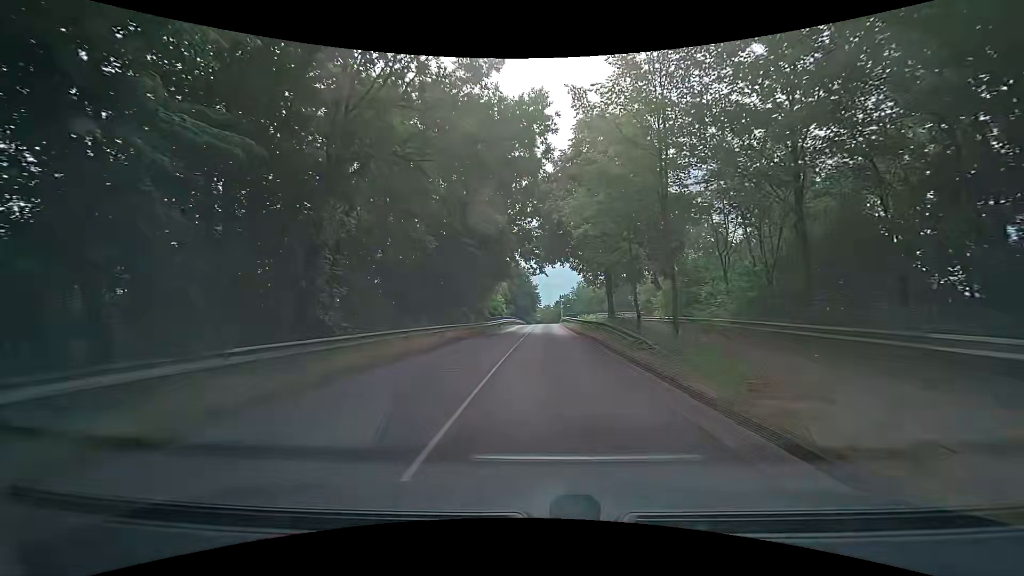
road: secondary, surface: asphalt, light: Day
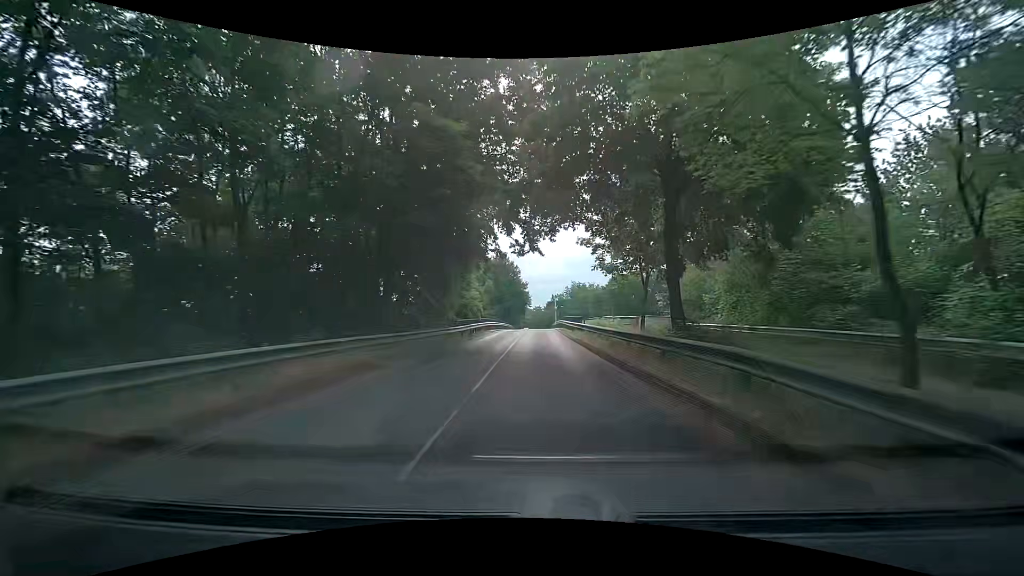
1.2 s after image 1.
(+0.3, +14.7) m; +2°
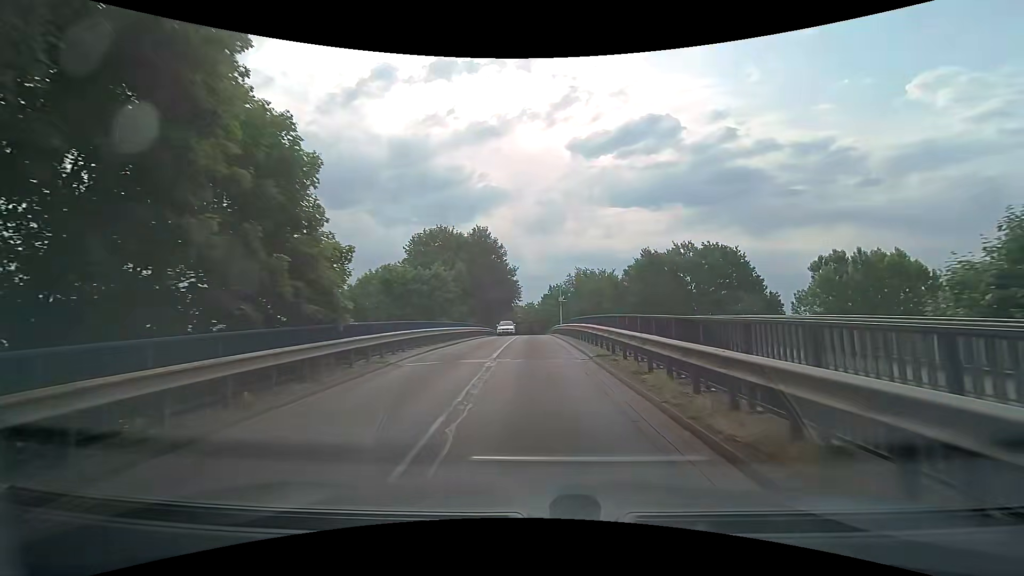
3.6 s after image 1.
(-0.2, +29.0) m; 0°
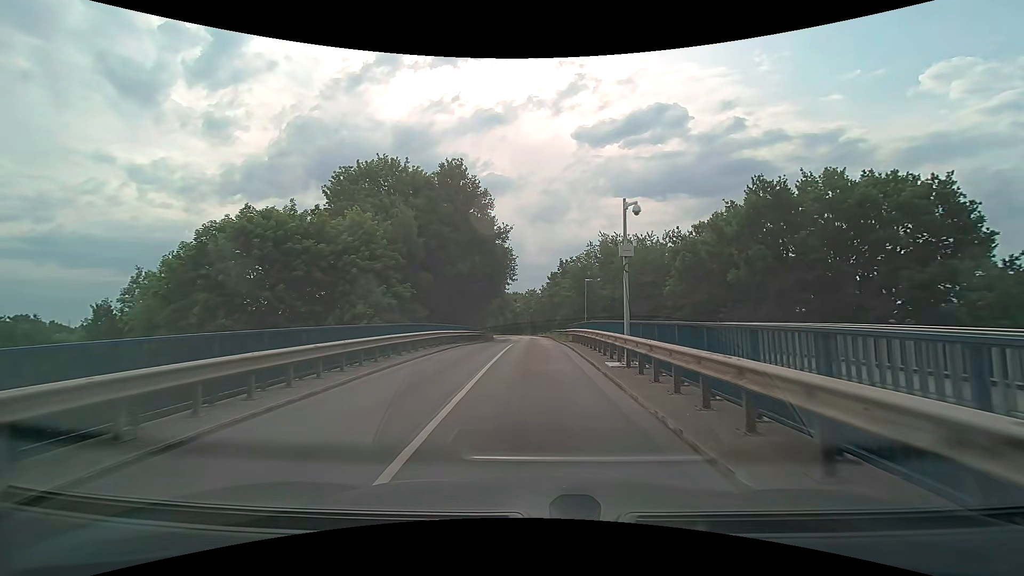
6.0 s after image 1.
(0.0, +28.9) m; 0°
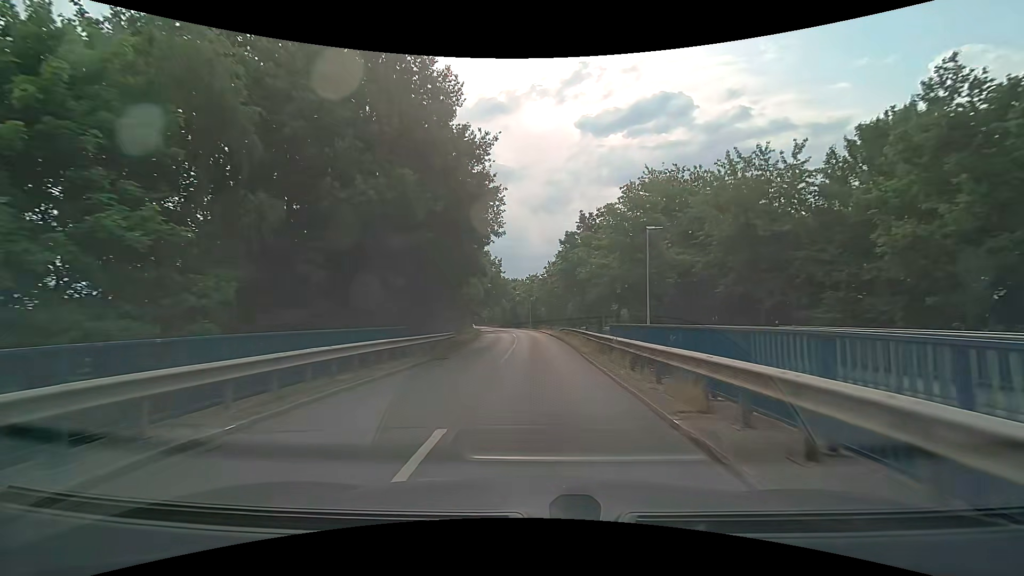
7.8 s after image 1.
(-0.1, +22.4) m; 0°
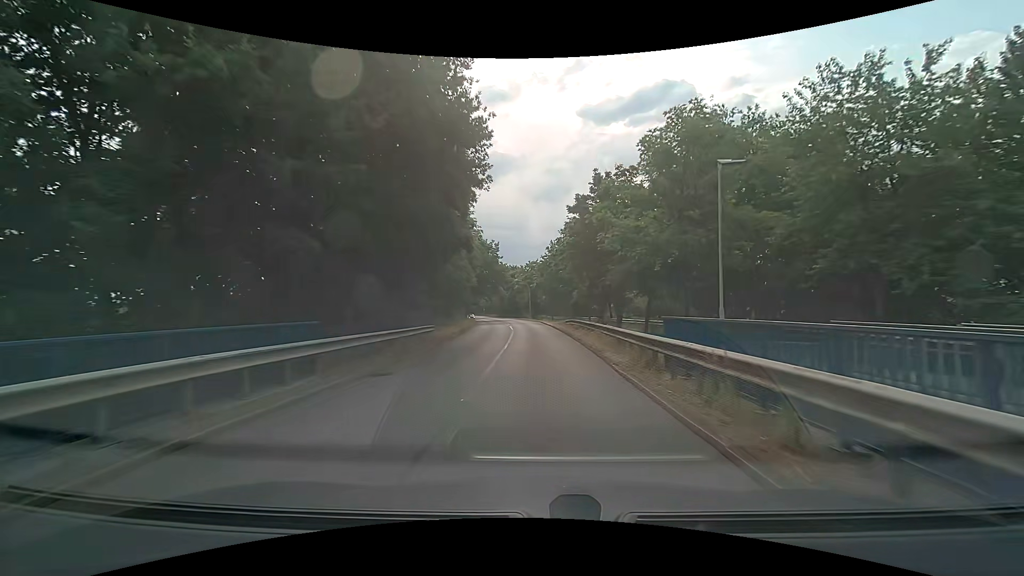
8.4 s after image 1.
(0.0, +7.7) m; 0°
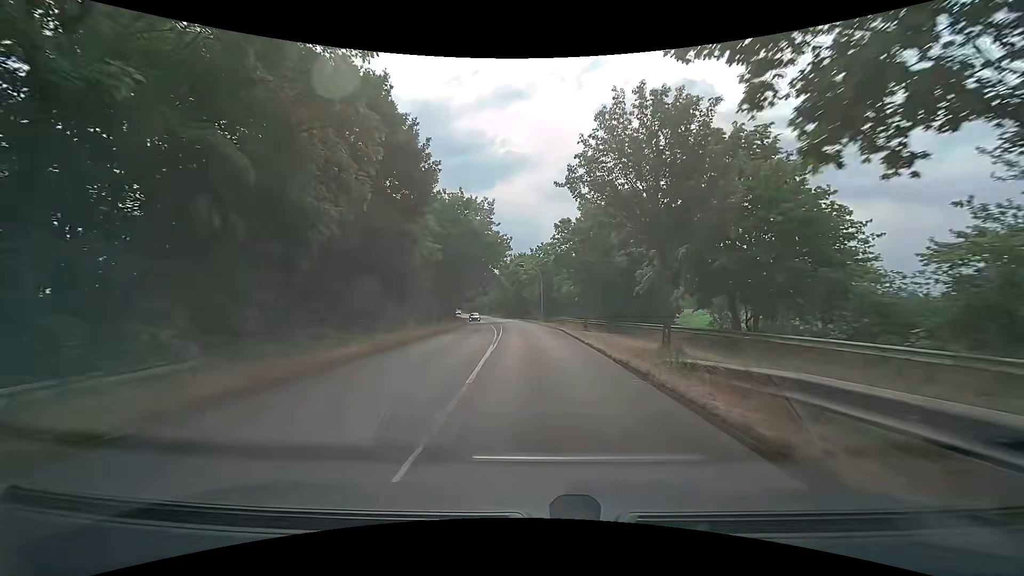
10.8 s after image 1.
(0.0, +30.5) m; -1°
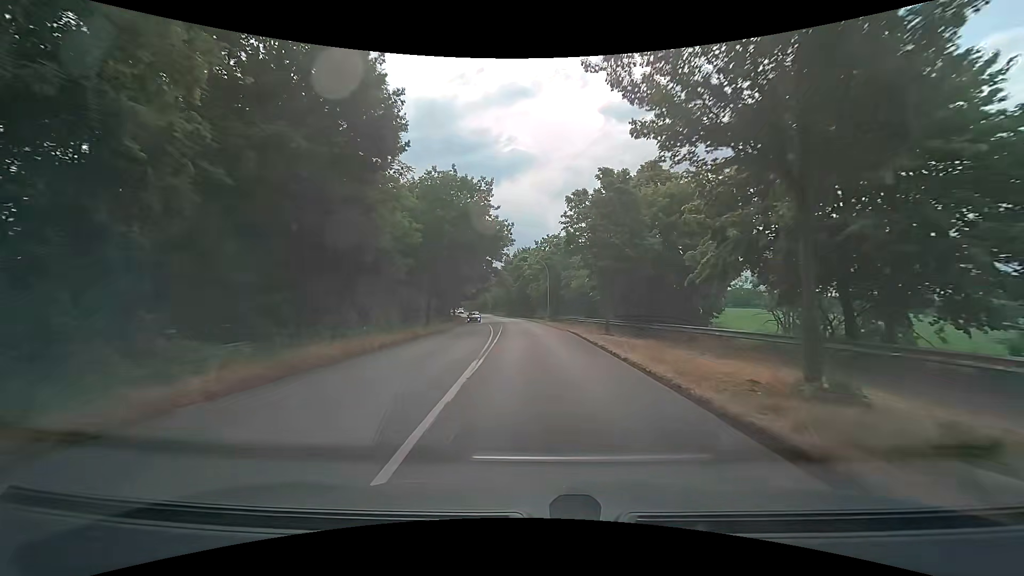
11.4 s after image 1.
(-0.1, +7.5) m; 0°
(0, +10) (0, +20) (-1, +30) (-1, +40) (-2, +50) (-2, +60) (-3, +70) (-4, +80) (-6, +90) (-7, +100) m
